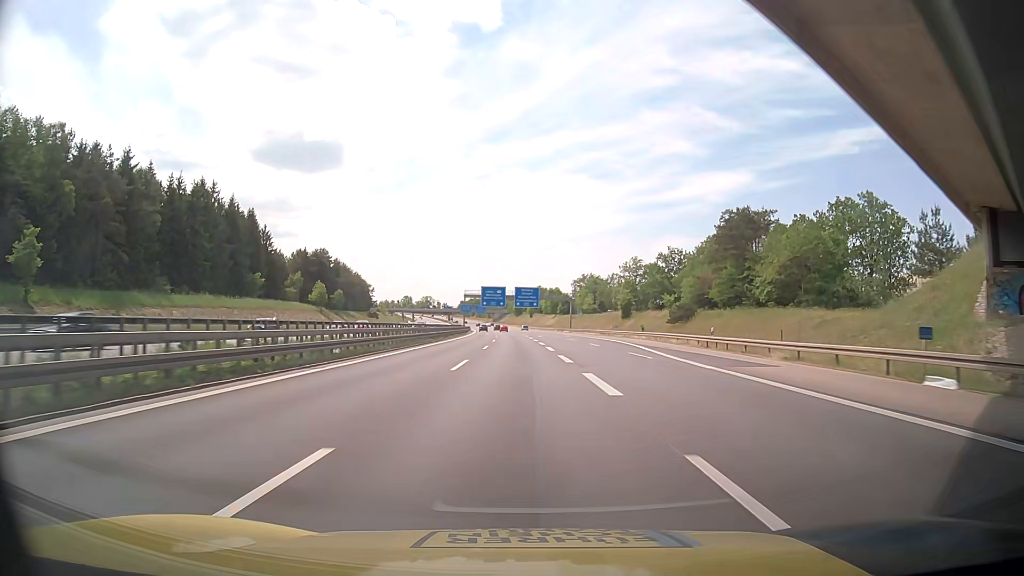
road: motorway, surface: asphalt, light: Day
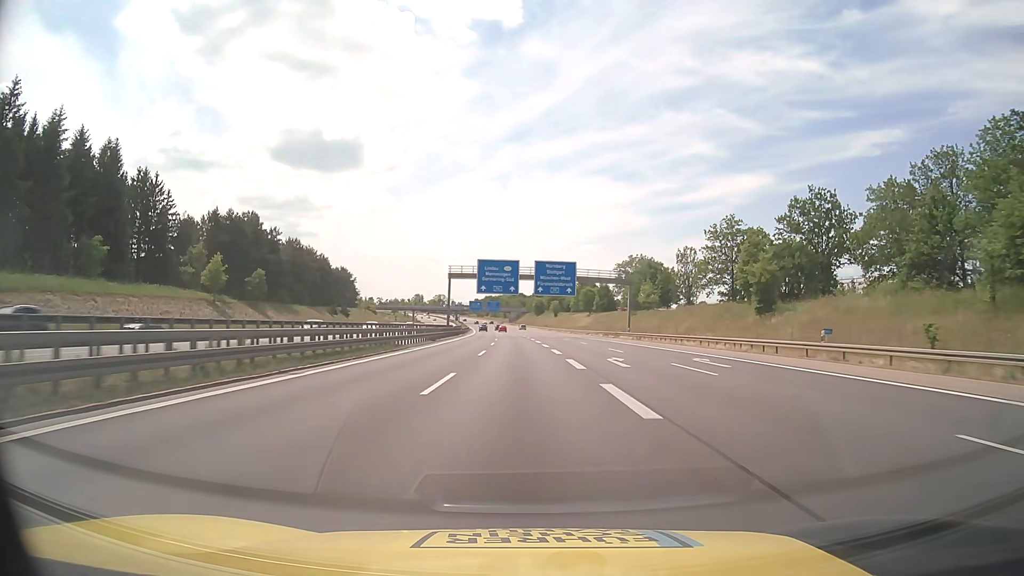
(-1.0, +63.1) m; -2°
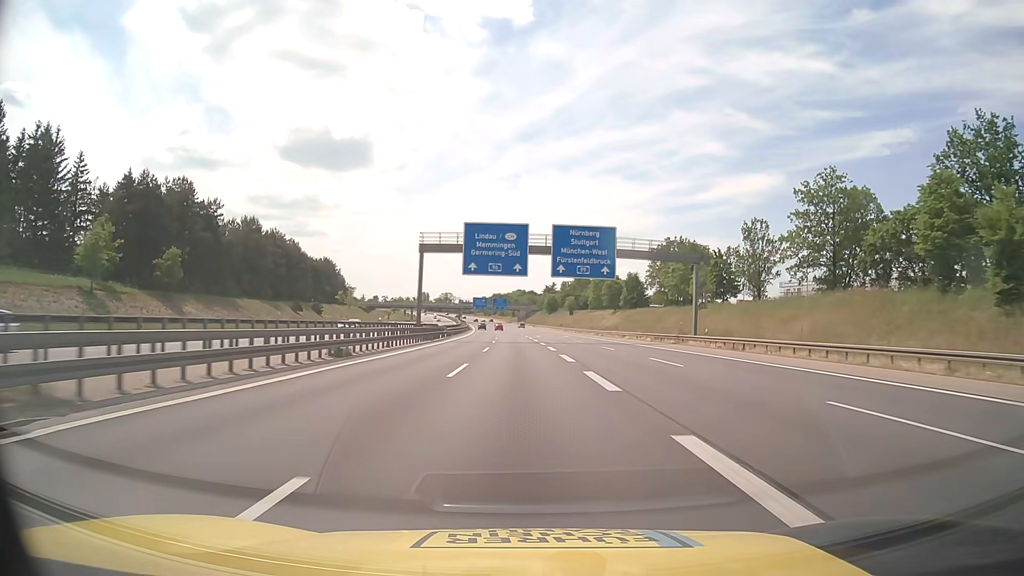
(-0.2, +31.6) m; -1°
(0, +10) (0, +20) (0, +30) (0, +40) (-1, +50) (-1, +60) (-1, +70) (-2, +80) (-2, +90) (-3, +100) m
